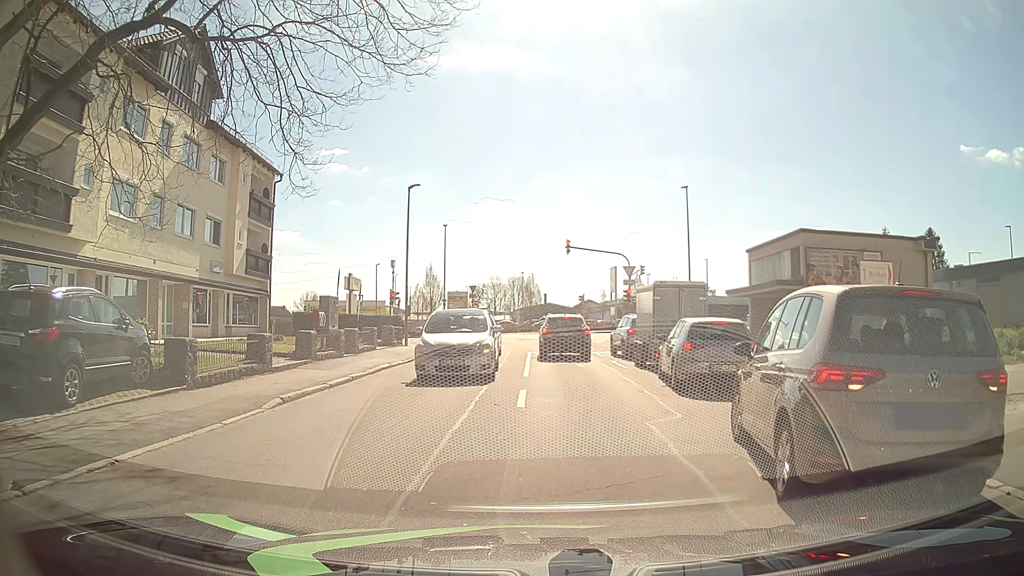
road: residential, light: Day
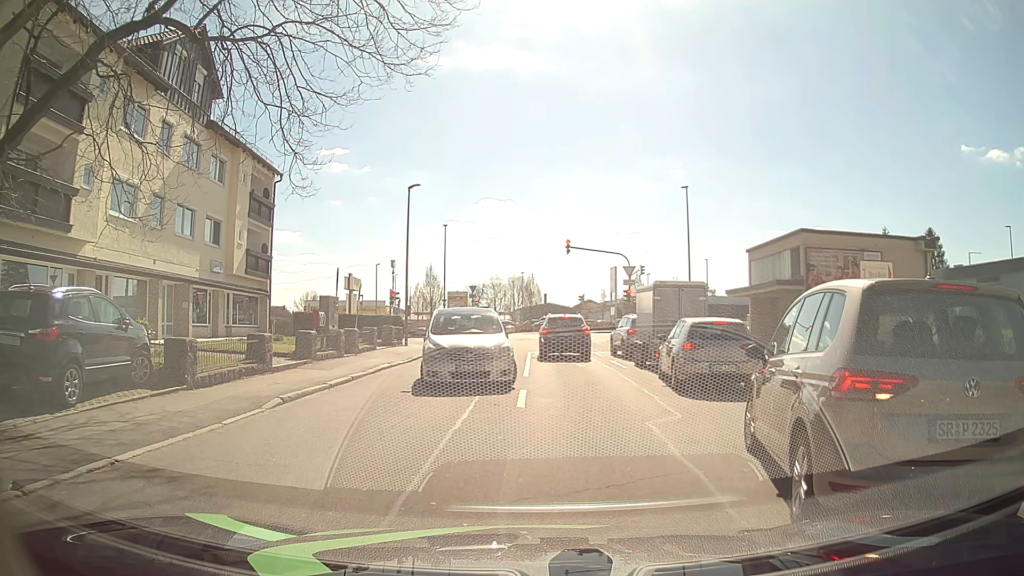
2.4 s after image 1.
(0.0, 0.0) m; 0°
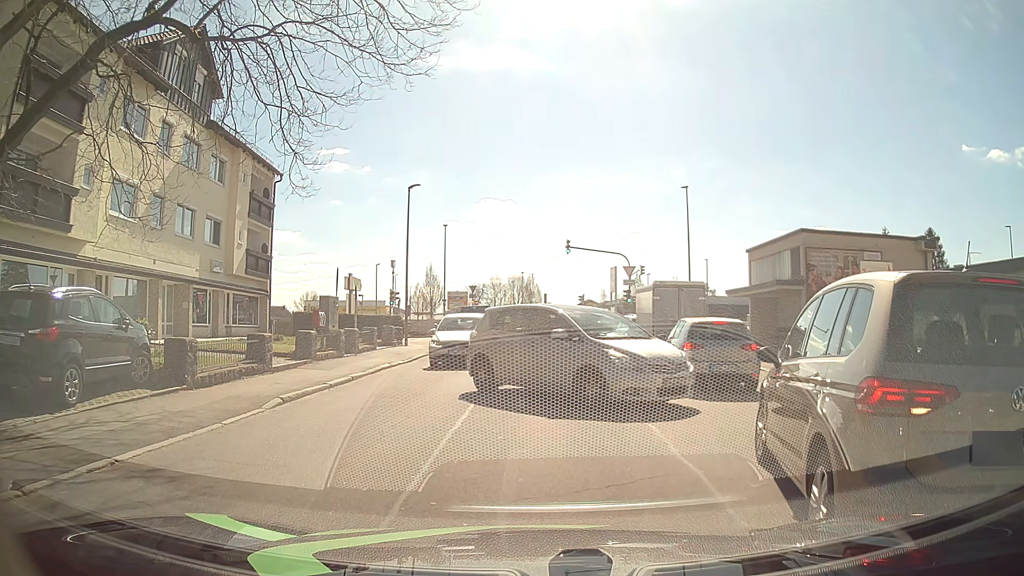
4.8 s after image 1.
(0.0, 0.0) m; 0°
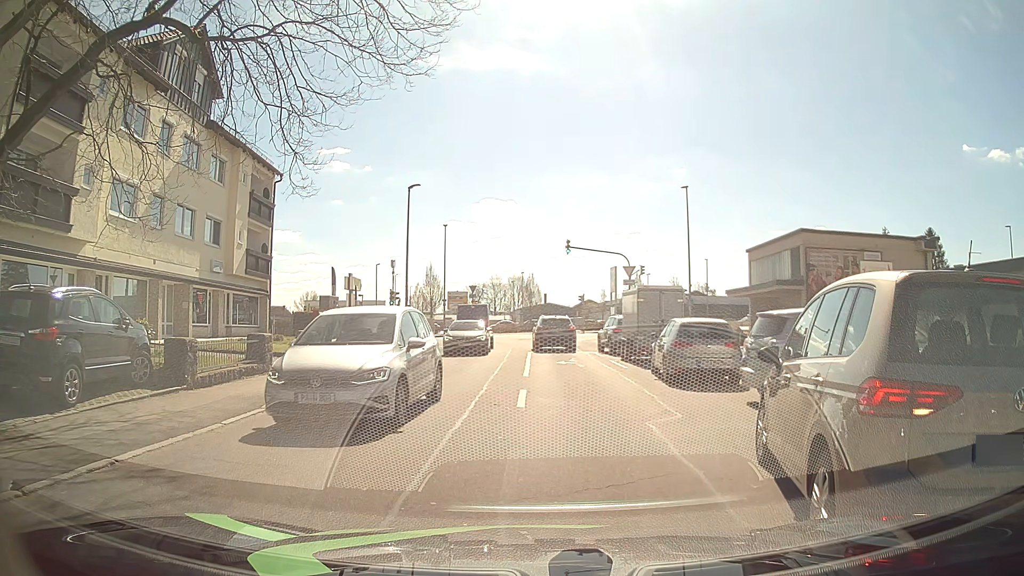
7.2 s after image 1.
(0.0, 0.0) m; 0°
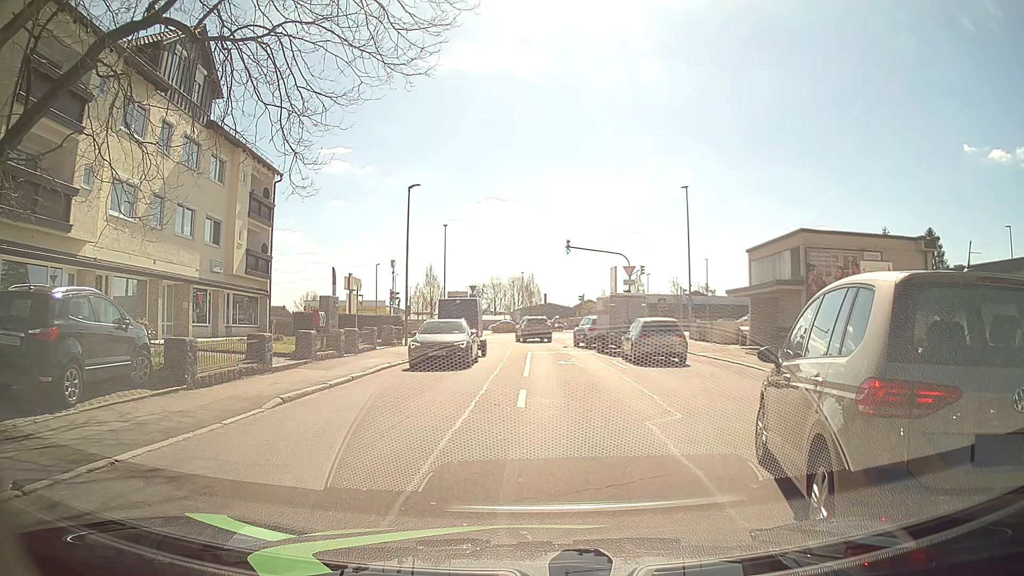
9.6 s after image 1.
(0.0, 0.0) m; 0°
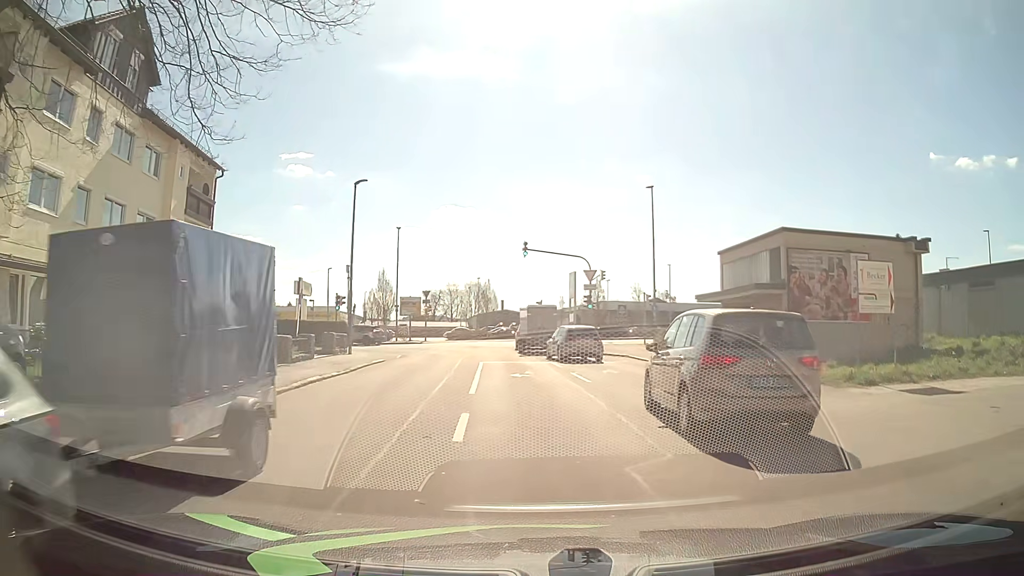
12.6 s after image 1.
(+0.1, +2.9) m; +5°
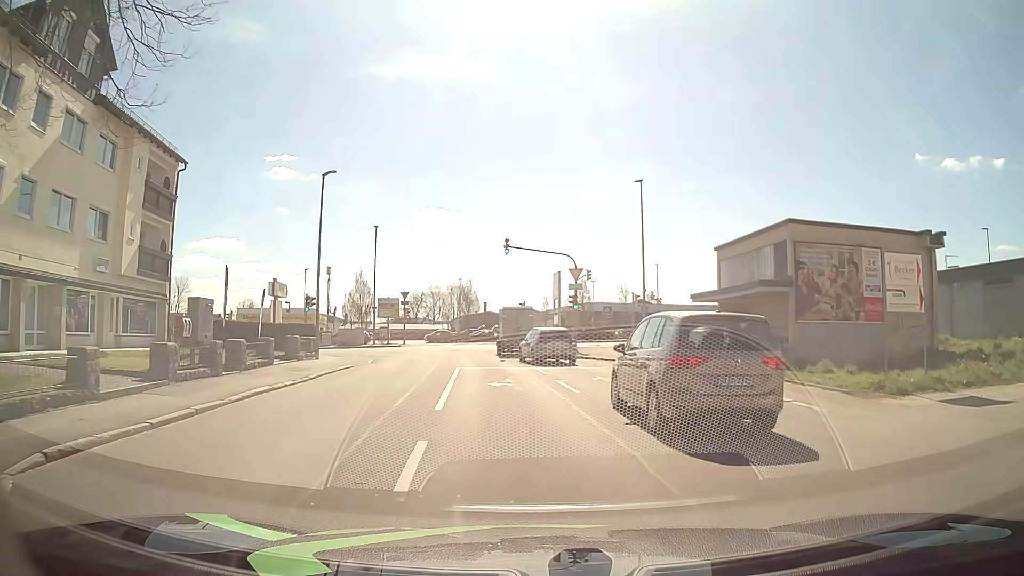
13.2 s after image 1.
(0.0, +2.5) m; 0°
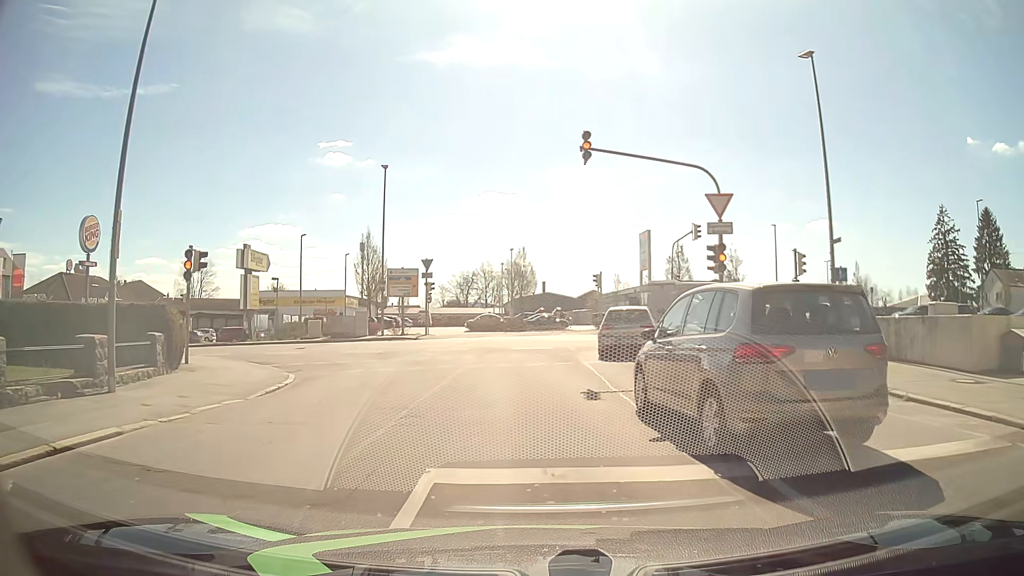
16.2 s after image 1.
(-1.1, +18.4) m; -5°
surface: asphalt
(0, +10) (0, +20) (-4, +29) (-12, +35) (-22, +37) (-32, +36) (-42, +35) (-52, +34) (-62, +33) (-72, +33) m
